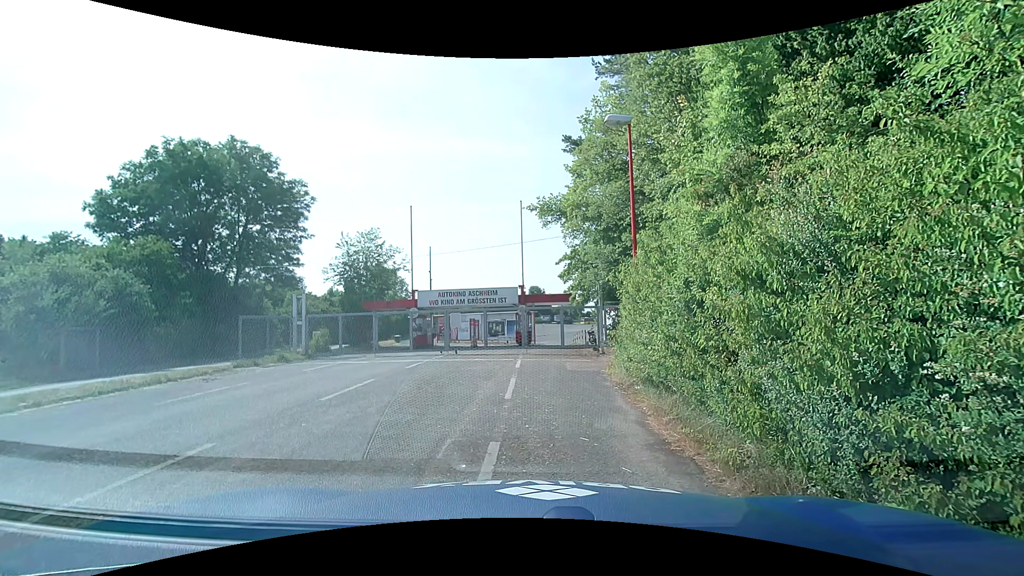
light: Day
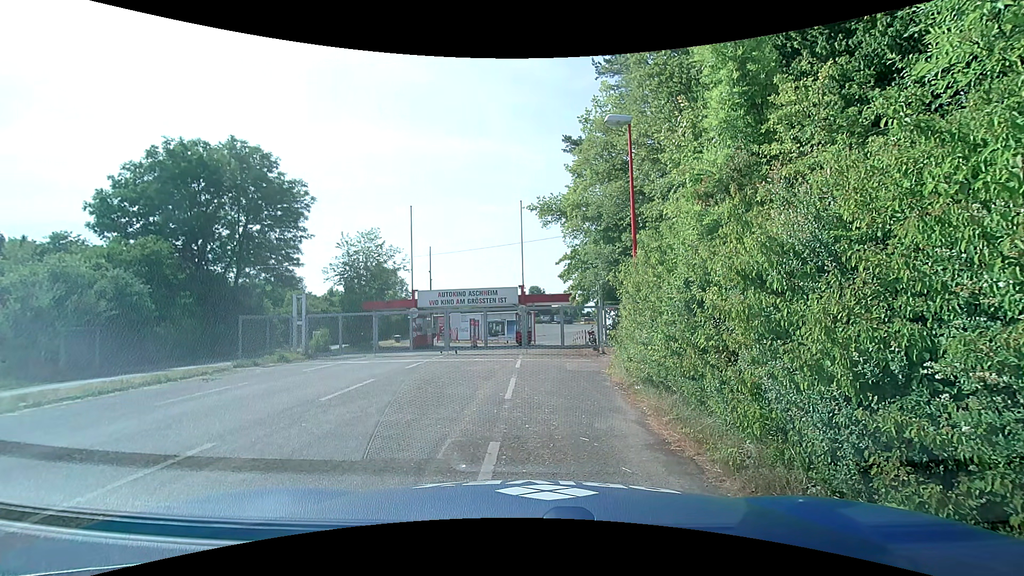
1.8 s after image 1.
(0.0, 0.0) m; 0°
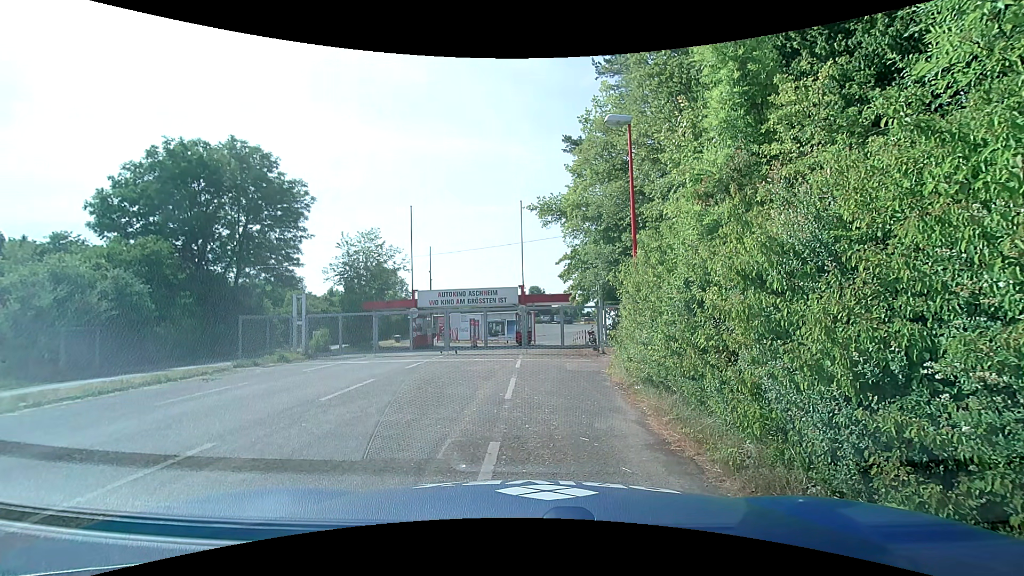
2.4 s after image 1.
(0.0, 0.0) m; 0°
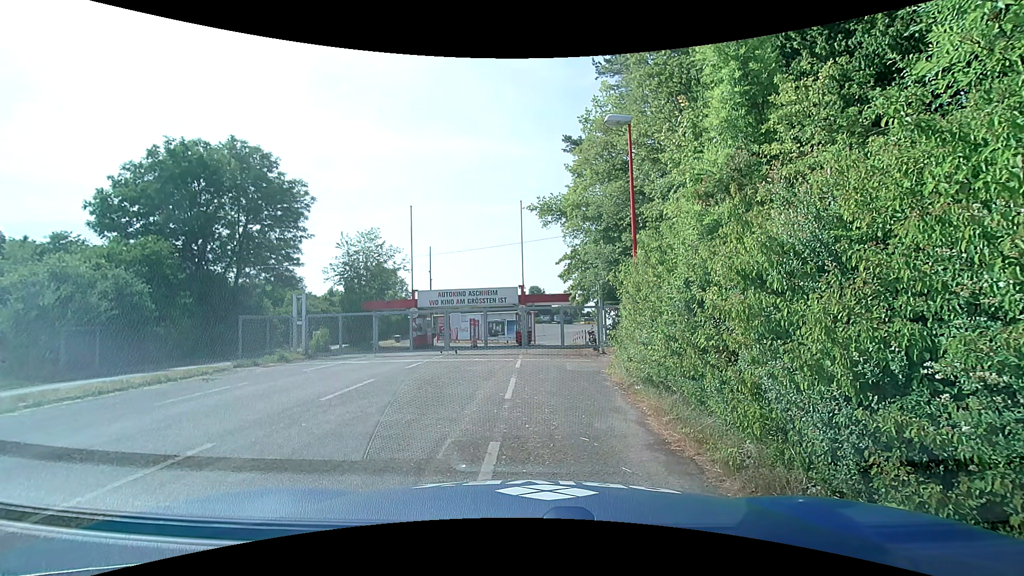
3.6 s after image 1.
(0.0, 0.0) m; 0°
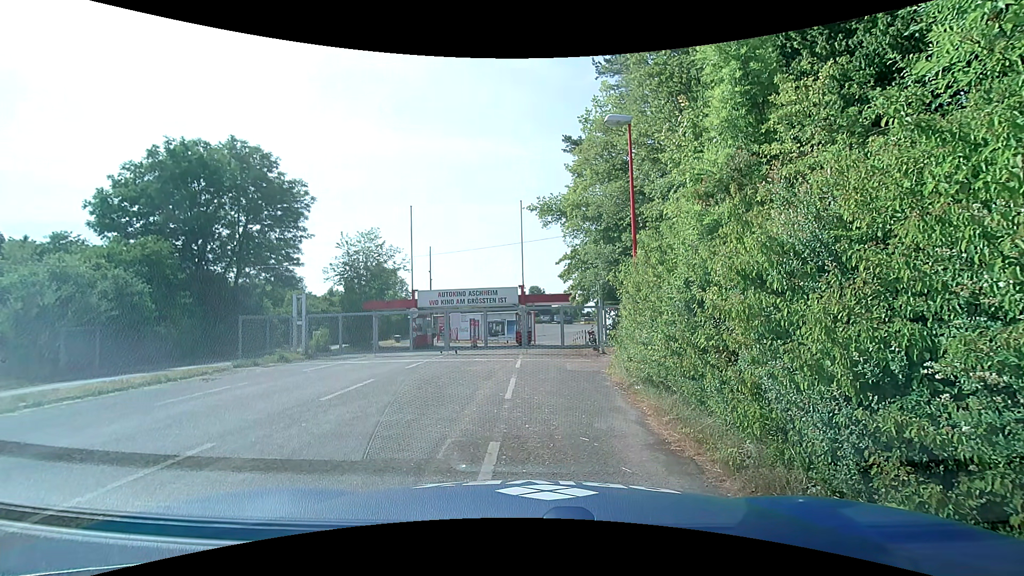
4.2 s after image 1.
(0.0, 0.0) m; 0°
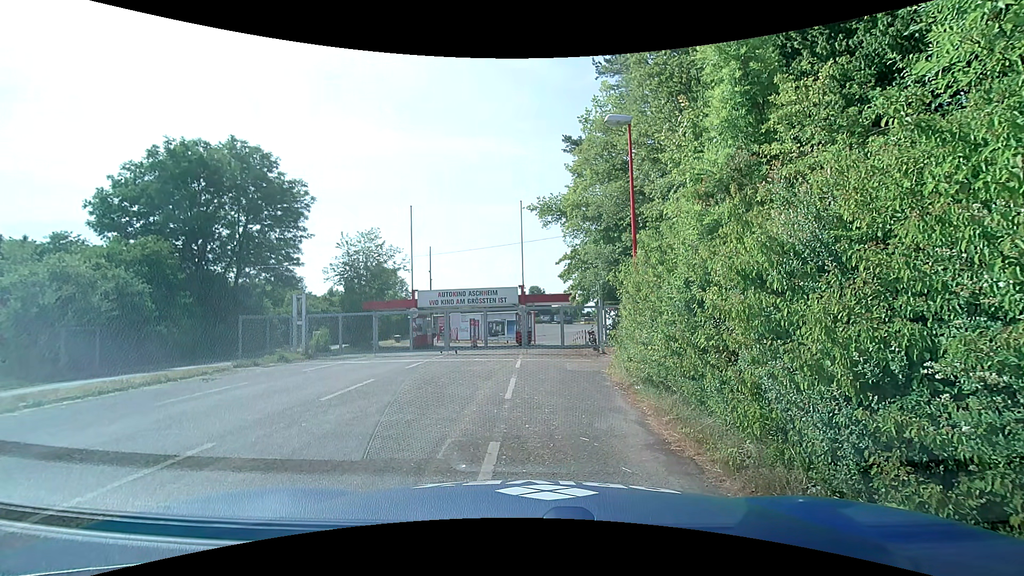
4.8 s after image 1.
(0.0, 0.0) m; 0°
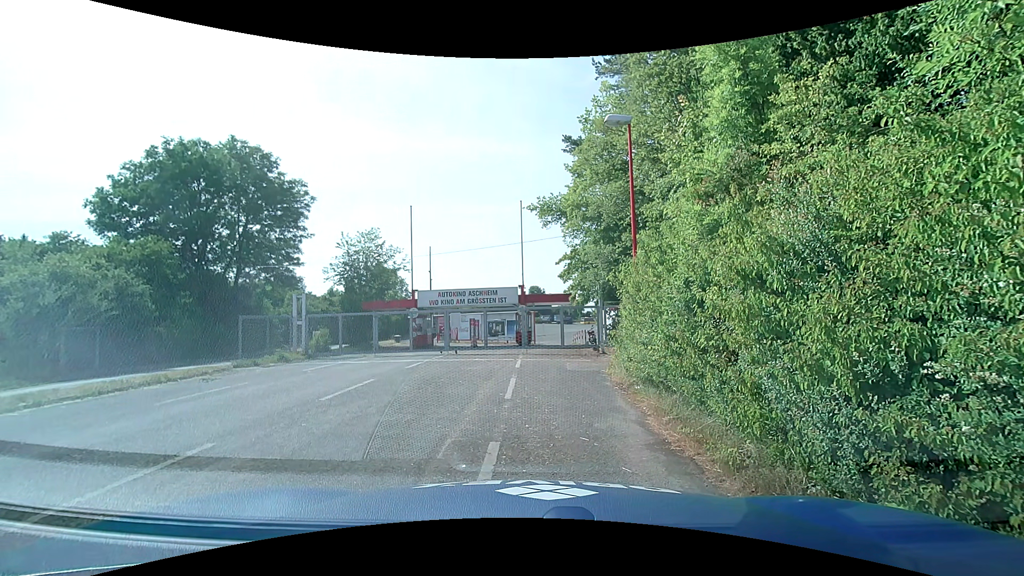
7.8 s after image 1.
(0.0, 0.0) m; 0°
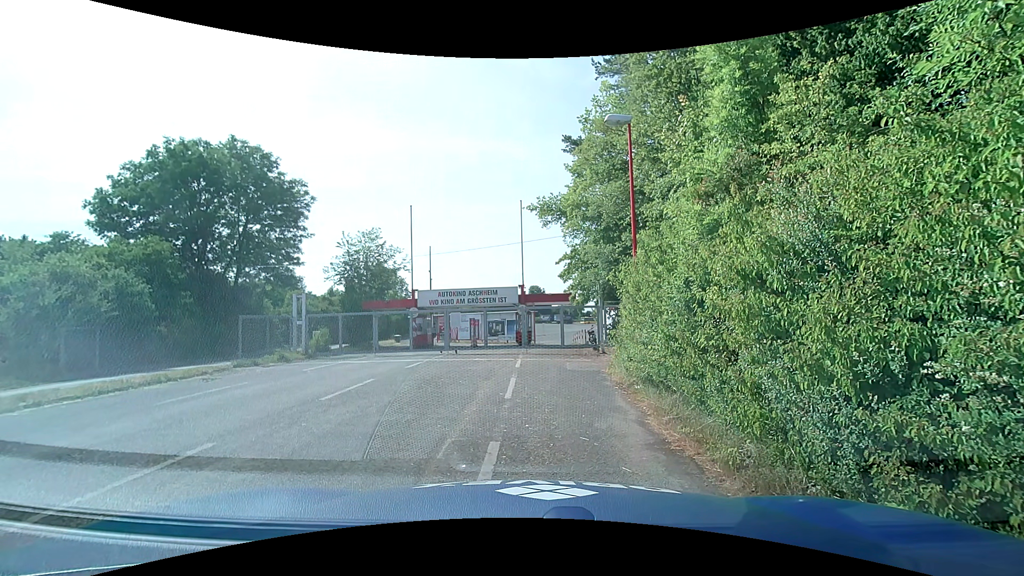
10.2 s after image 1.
(0.0, 0.0) m; 0°
